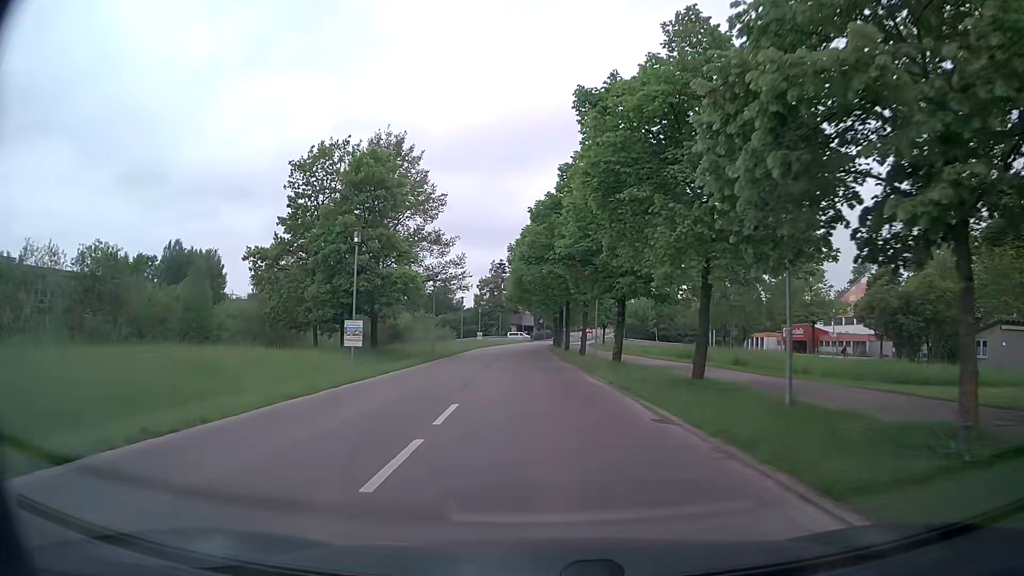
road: tertiary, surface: asphalt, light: Day
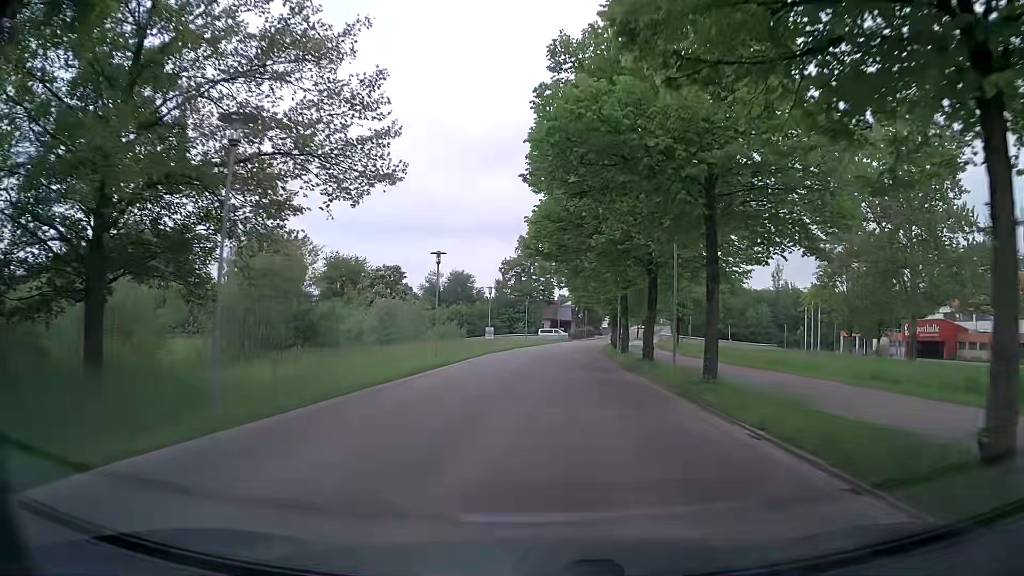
(-1.5, +33.0) m; -3°
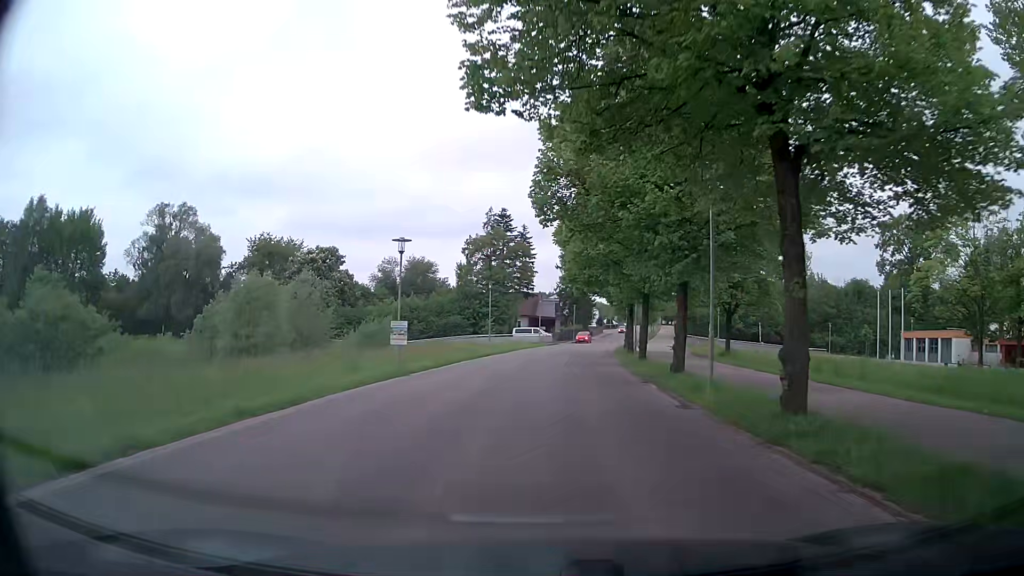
(+0.5, +26.4) m; +3°
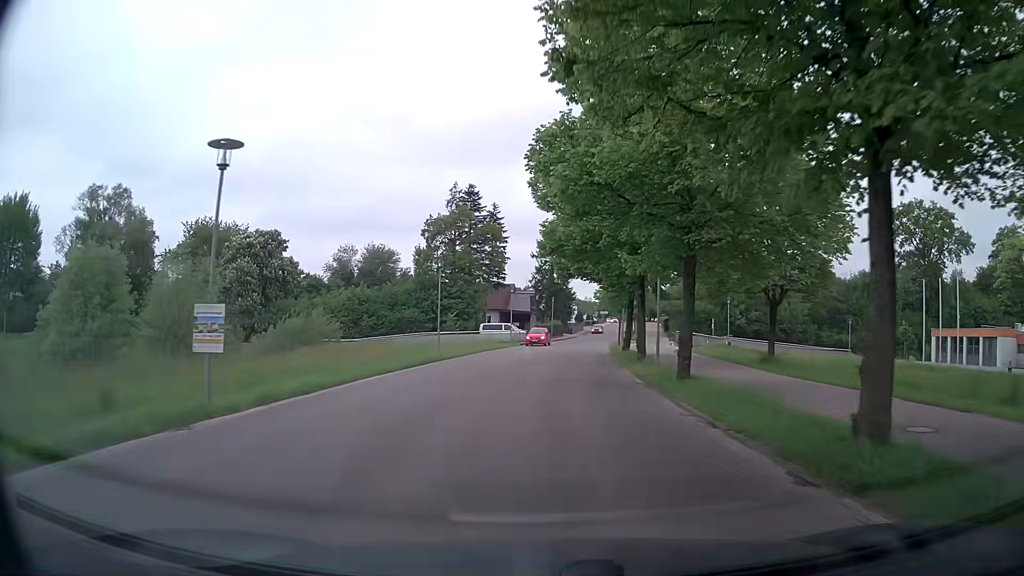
(0.0, +13.2) m; +2°
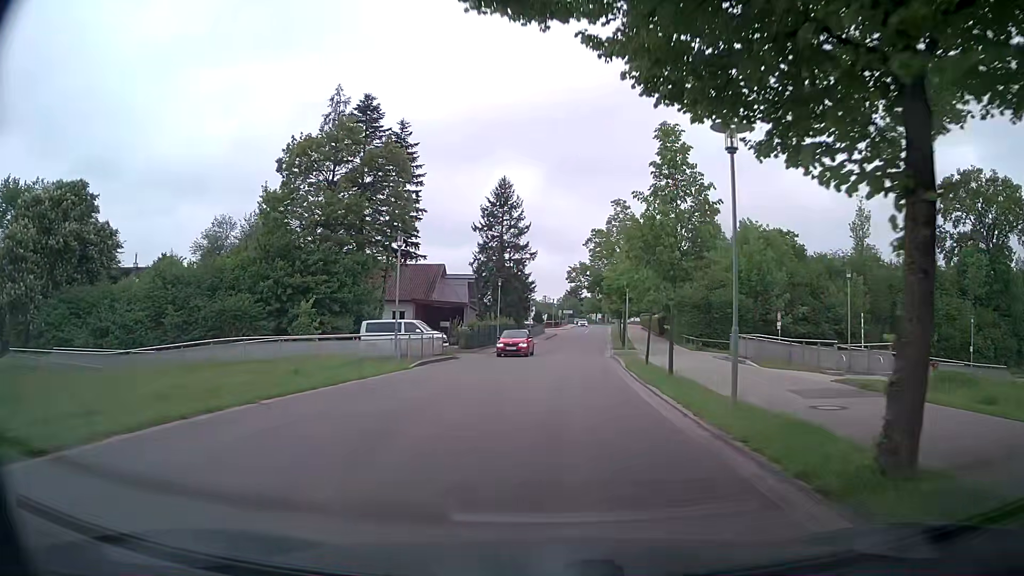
(+0.8, +32.0) m; +3°
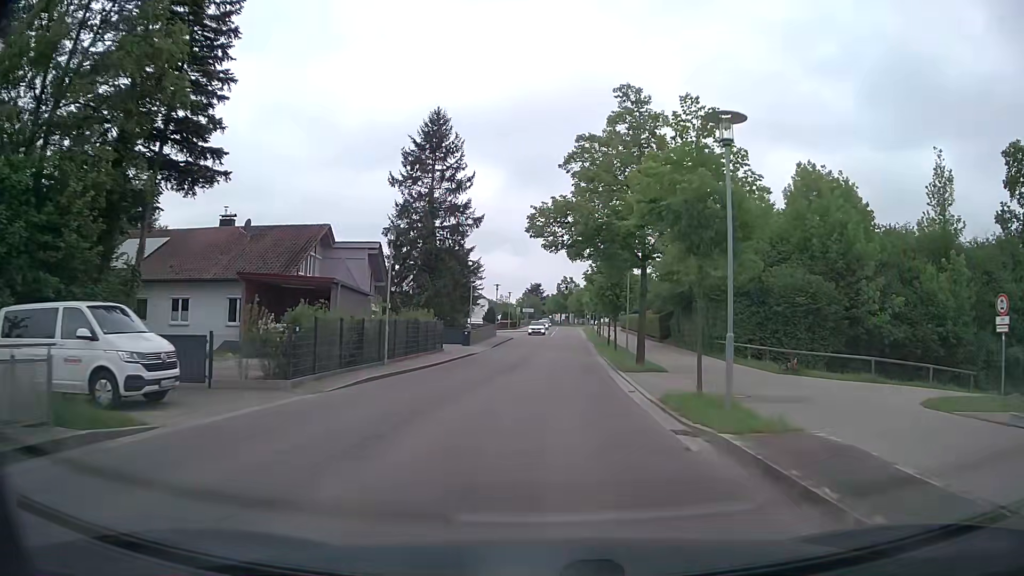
(+1.0, +25.3) m; +4°
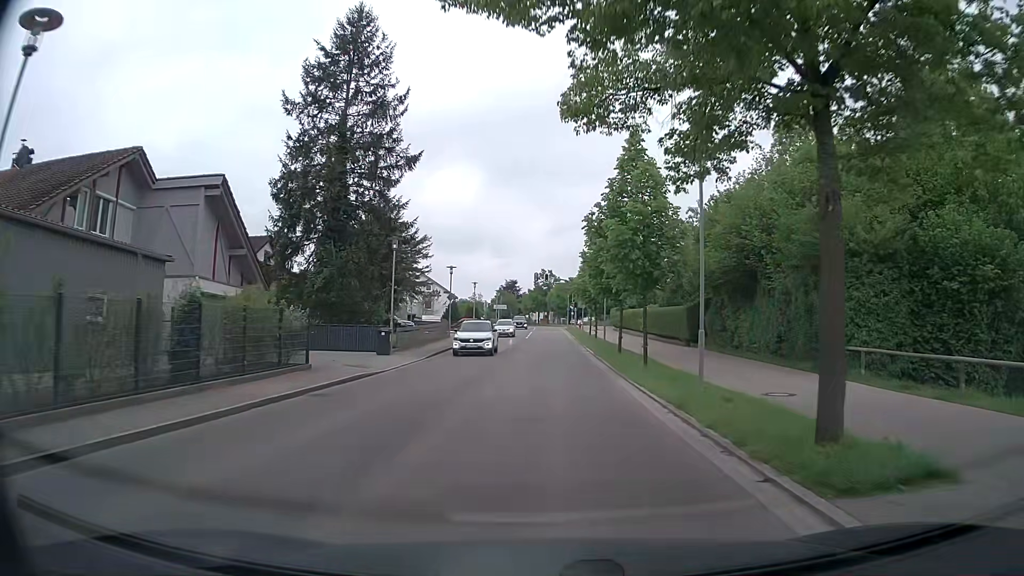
(+0.4, +18.7) m; +2°
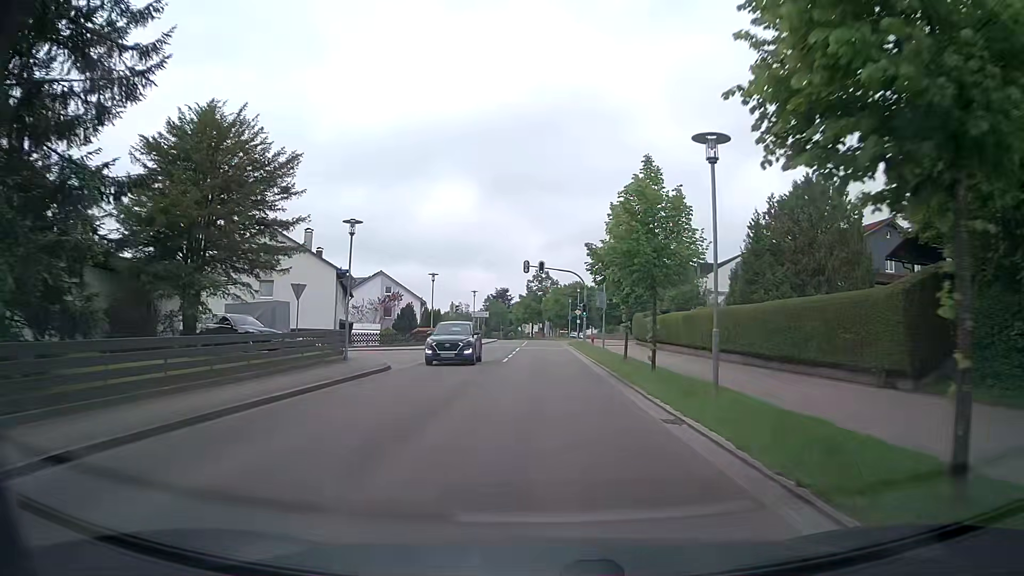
(+0.1, +24.3) m; 0°
